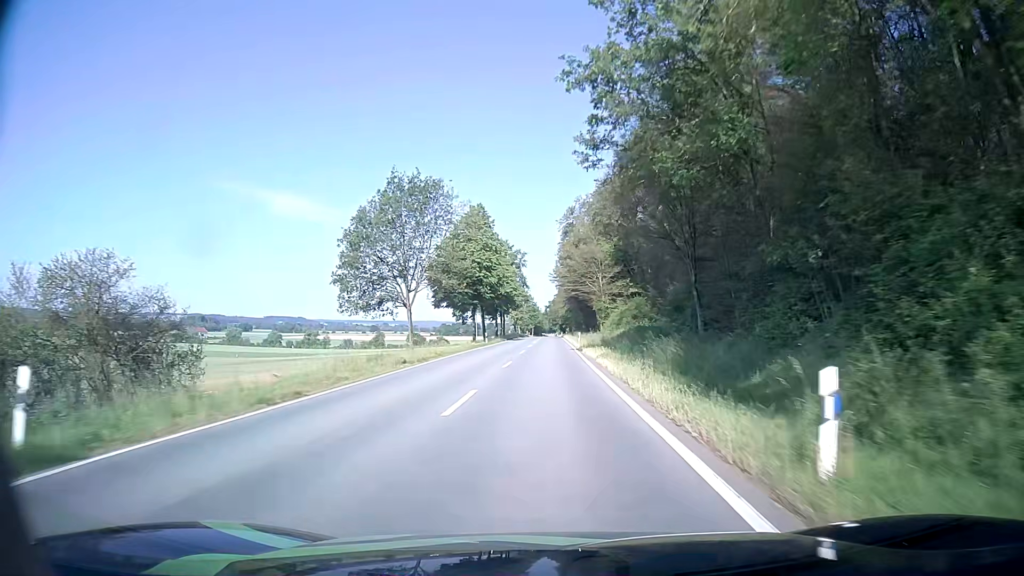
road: tertiary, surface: asphalt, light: Day
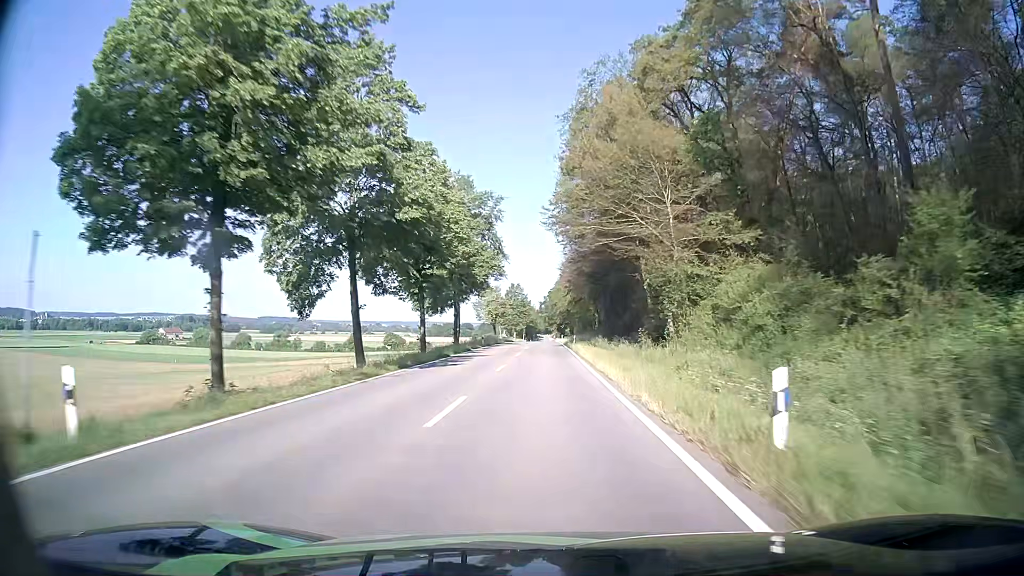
(+0.3, +50.9) m; 0°
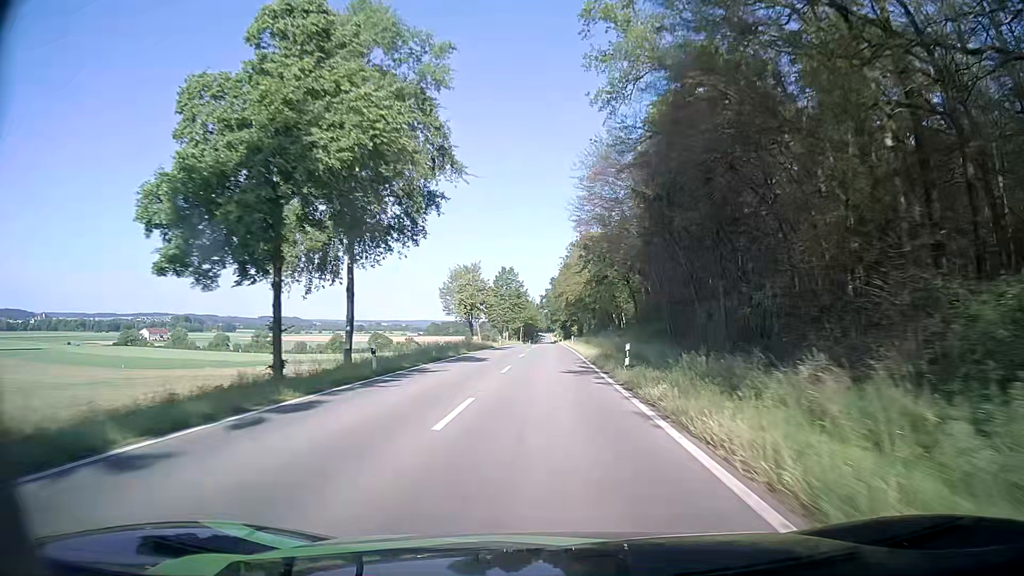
(+0.1, +37.7) m; 0°
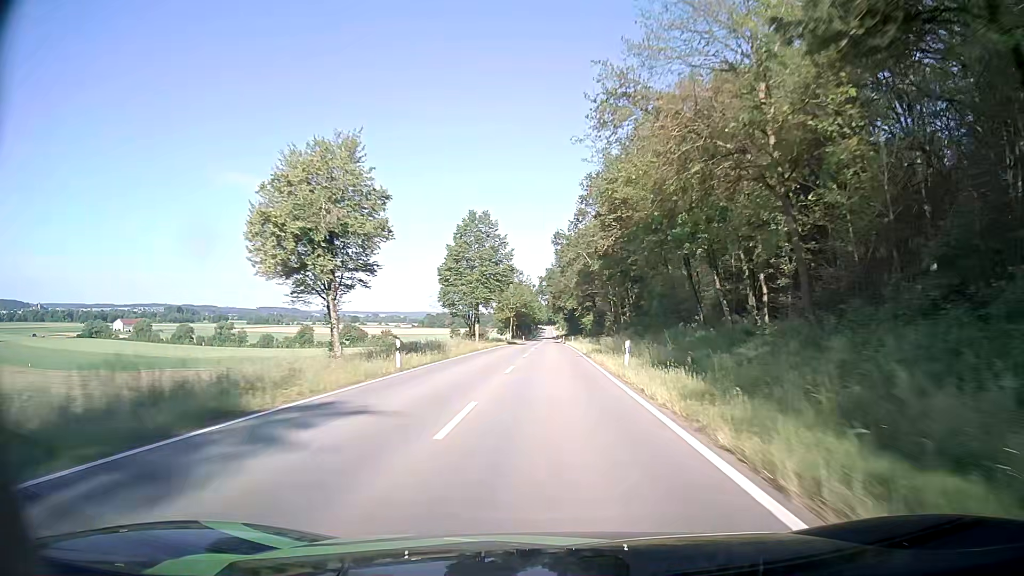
(-0.2, +50.3) m; 0°
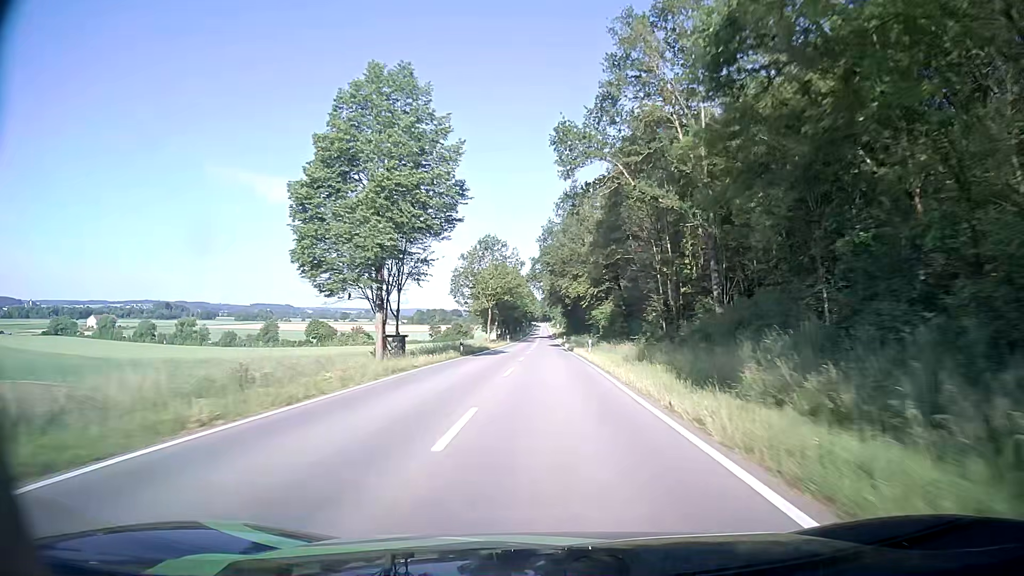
(0.0, +38.1) m; +1°
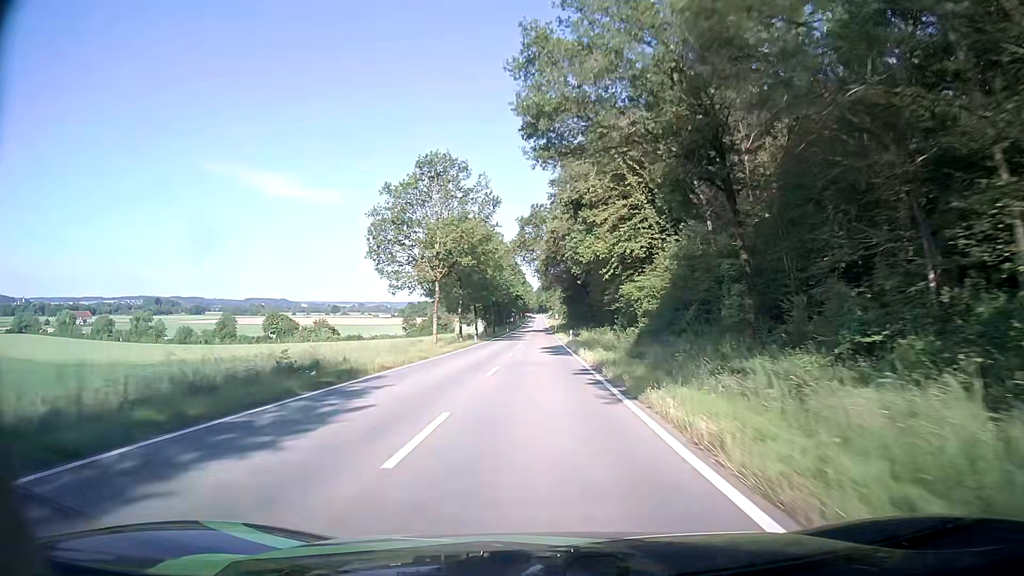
(0.0, +38.5) m; 0°
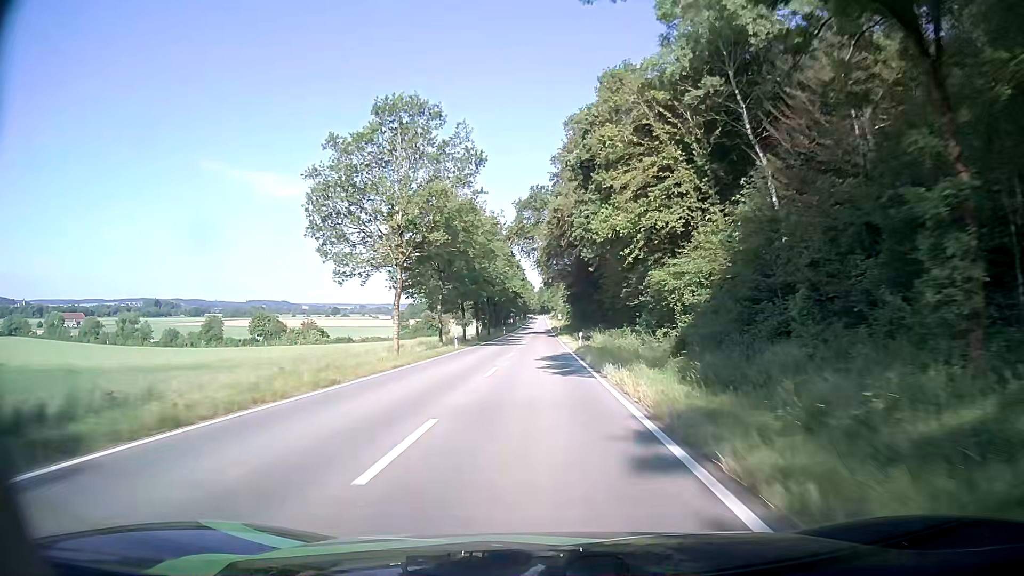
(+0.1, +12.9) m; 0°
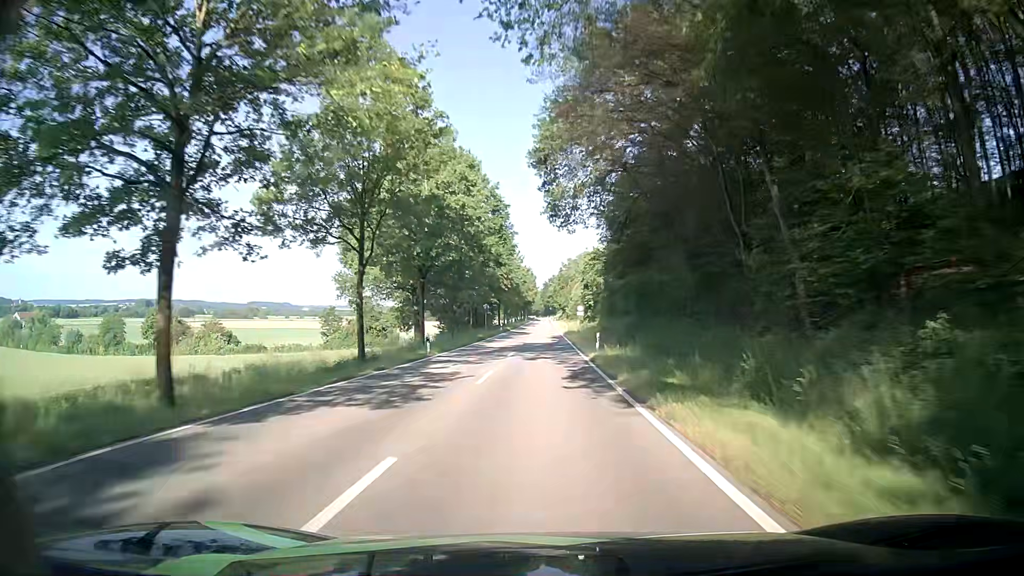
(-0.5, +65.5) m; 0°
(0, +10) (0, +20) (0, +30) (0, +40) (0, +50) (0, +60) (0, +70) (0, +80) (0, +90) (0, +100) m
